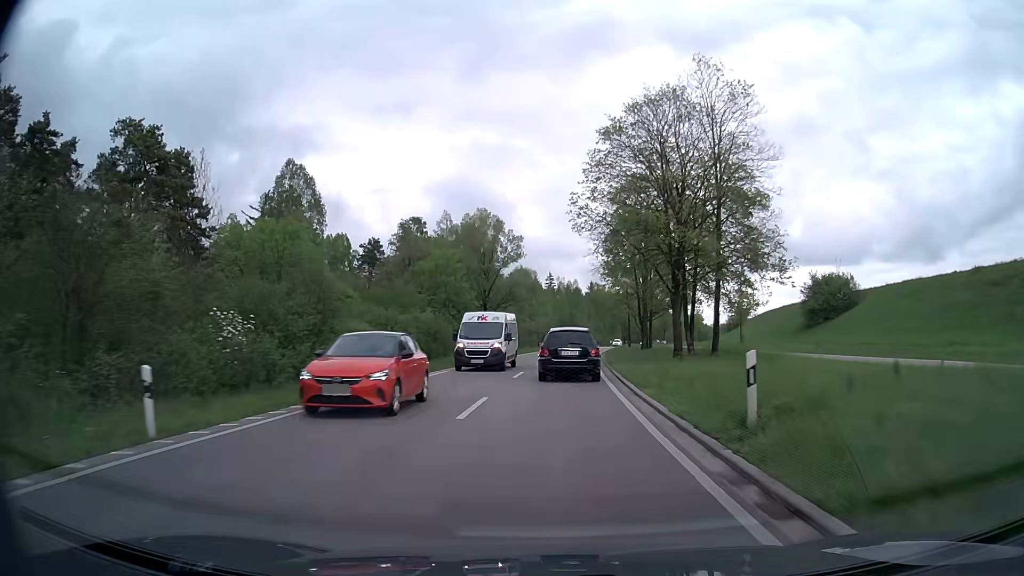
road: primary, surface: asphalt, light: Day
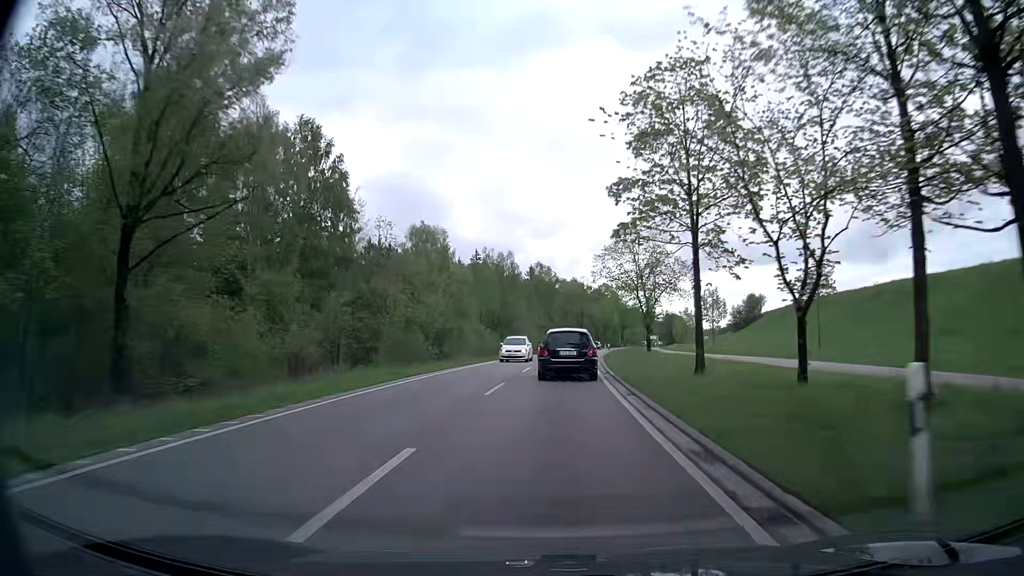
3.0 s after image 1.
(+2.4, +54.6) m; +5°
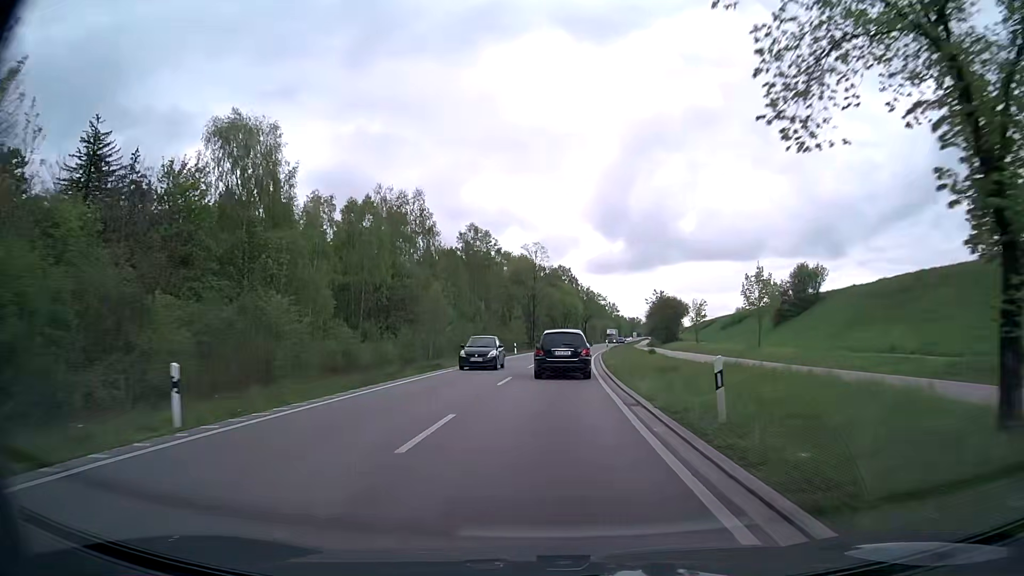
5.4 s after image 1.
(+2.0, +44.3) m; +5°
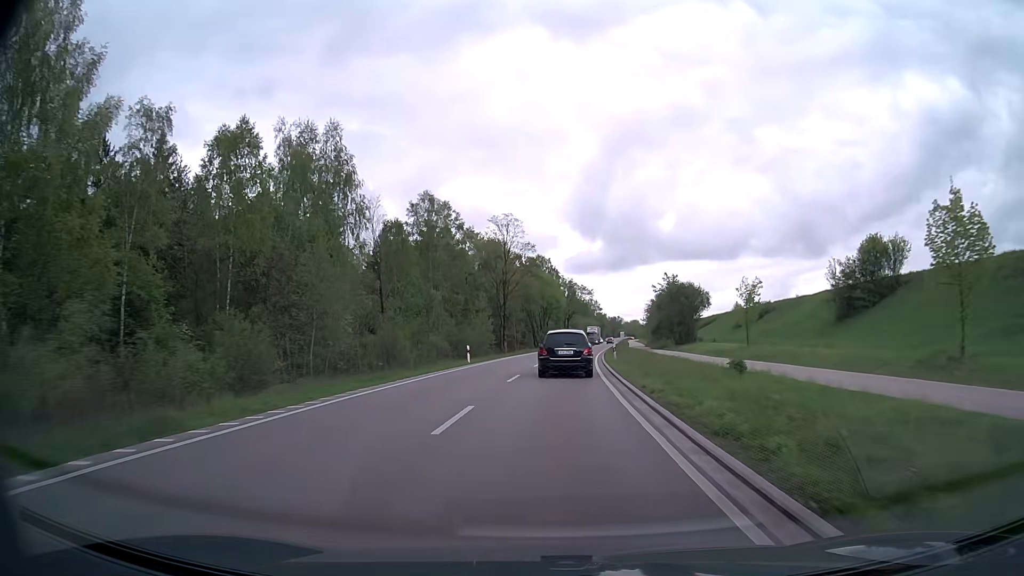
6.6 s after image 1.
(+0.4, +22.4) m; +2°
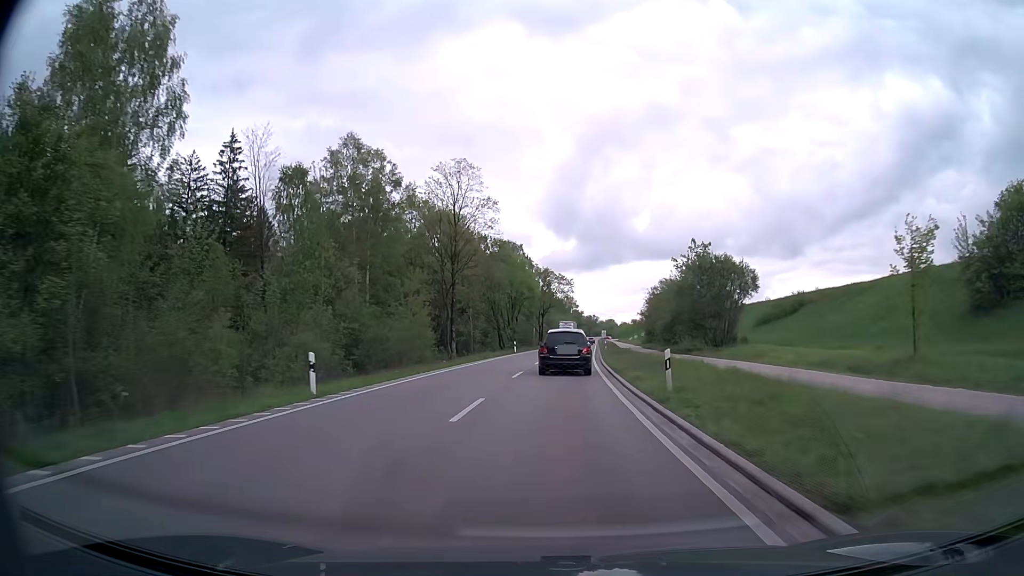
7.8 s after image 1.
(+0.4, +22.8) m; +2°
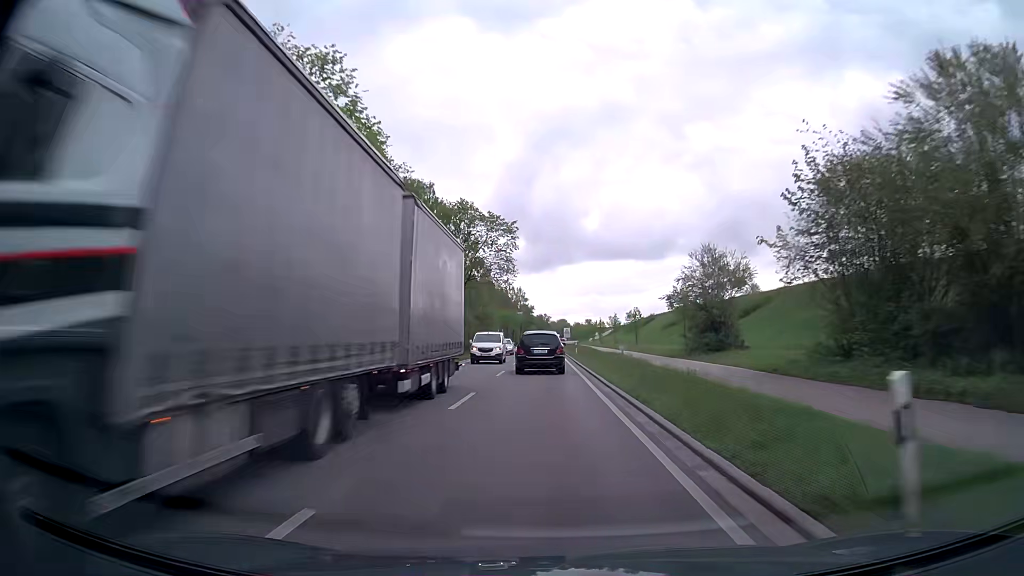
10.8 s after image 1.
(+2.8, +58.0) m; +4°
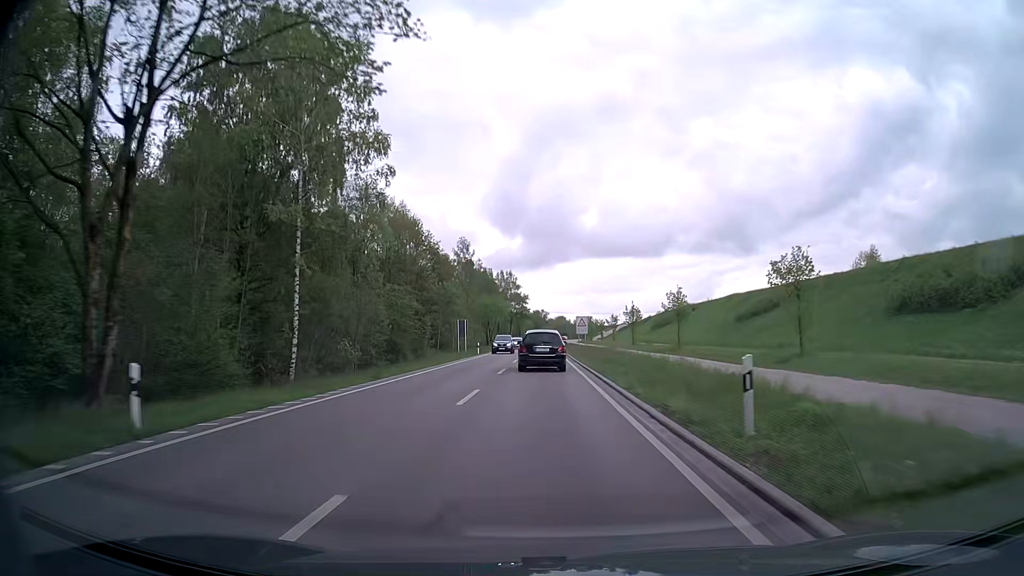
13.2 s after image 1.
(-0.1, +47.7) m; 0°
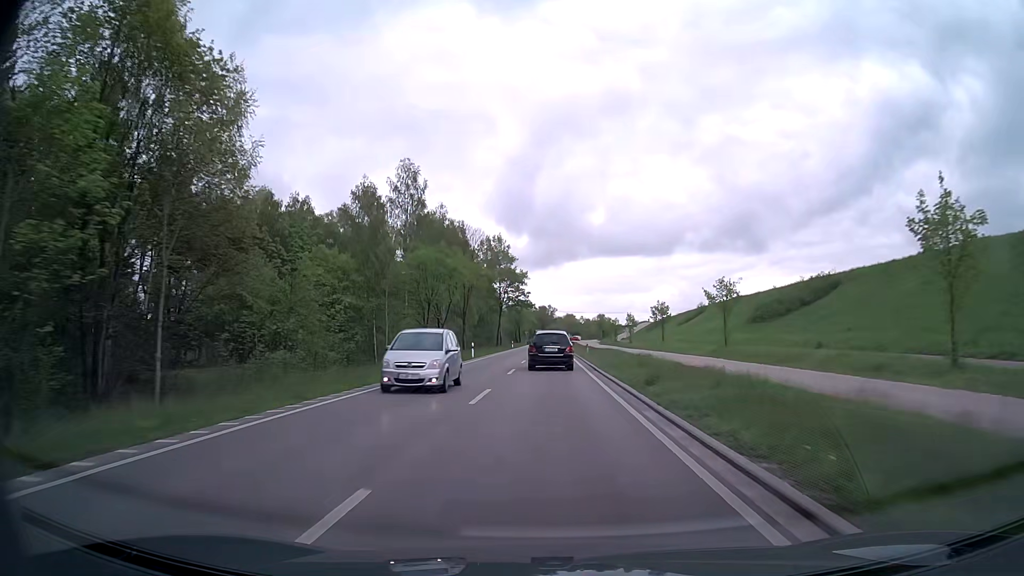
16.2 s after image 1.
(-0.1, +60.0) m; 0°
(0, +10) (0, +20) (0, +30) (0, +40) (0, +50) (0, +60) (0, +70) (0, +80) (0, +90) (+1, +100) m
